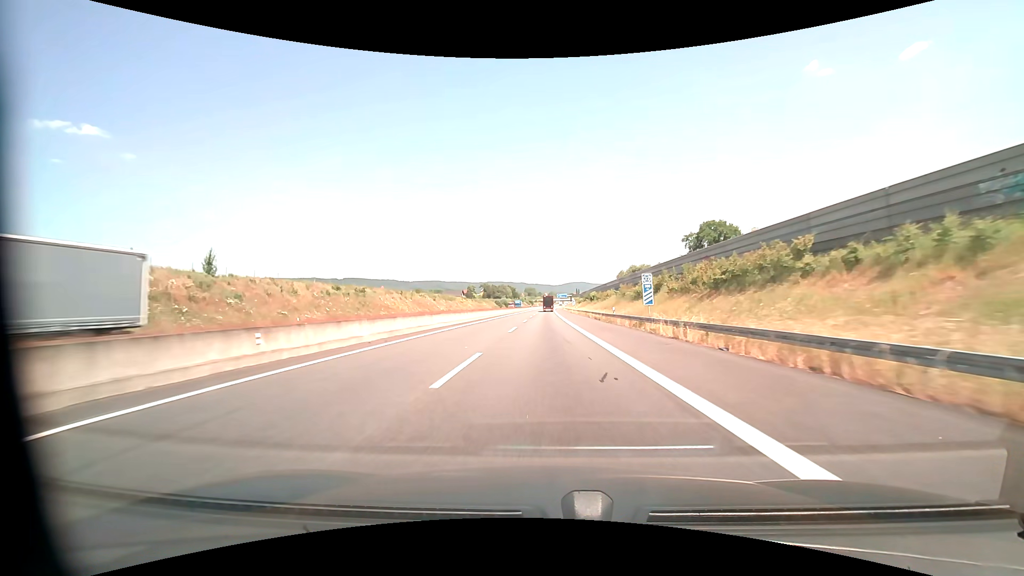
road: motorway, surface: asphalt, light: Day
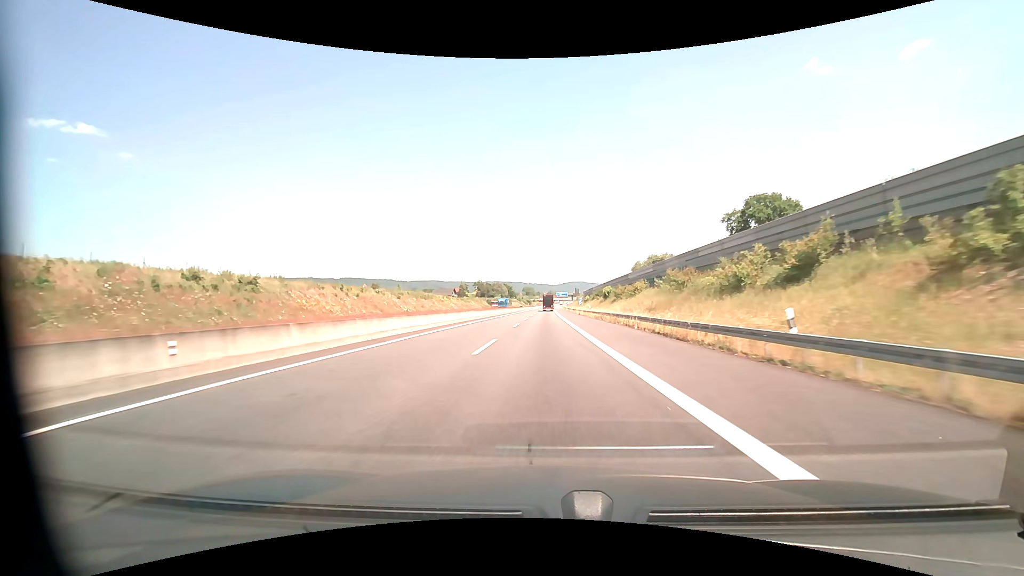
(0.0, +30.7) m; 0°
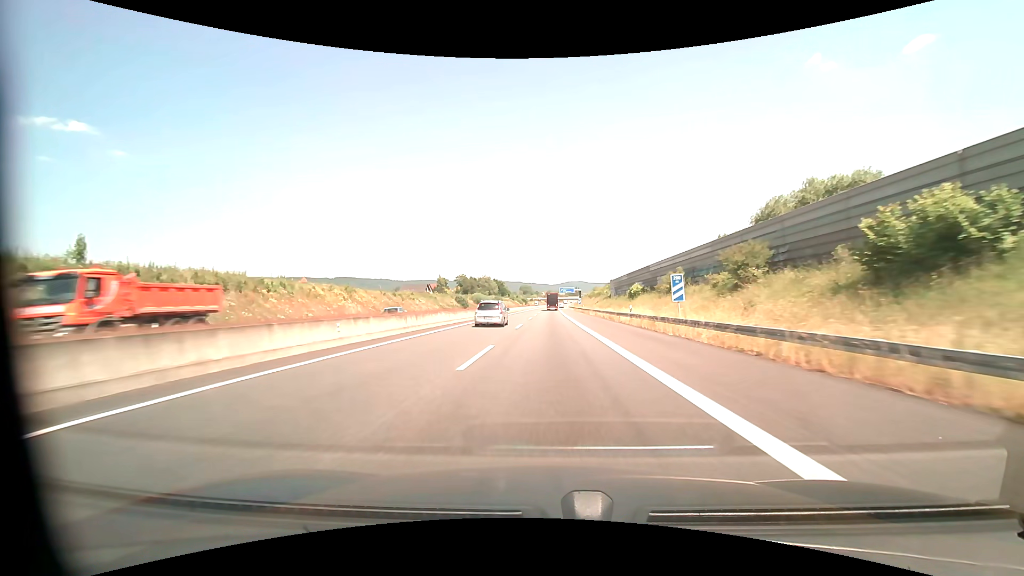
(-0.2, +76.4) m; 0°
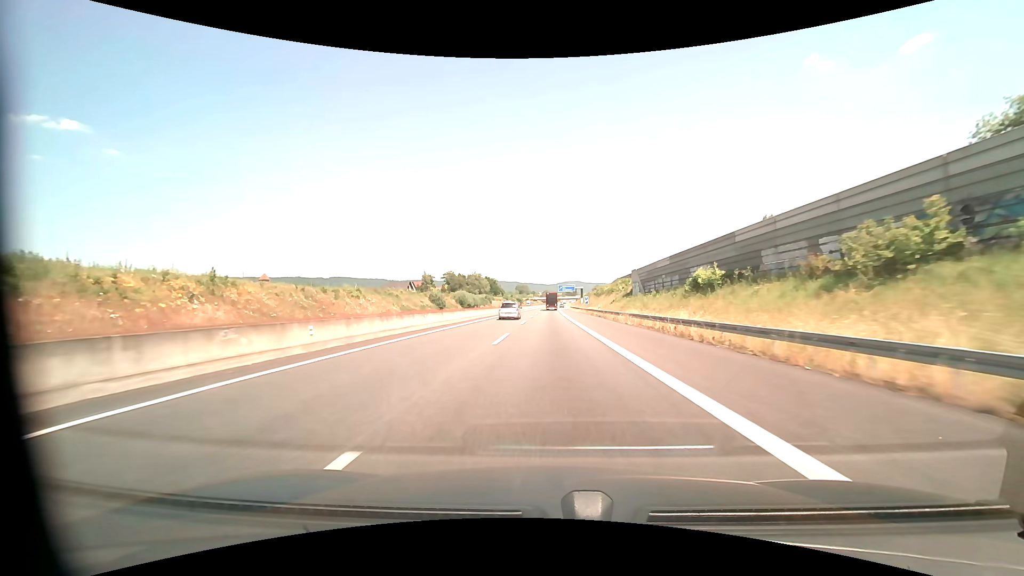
(+0.1, +29.8) m; 0°
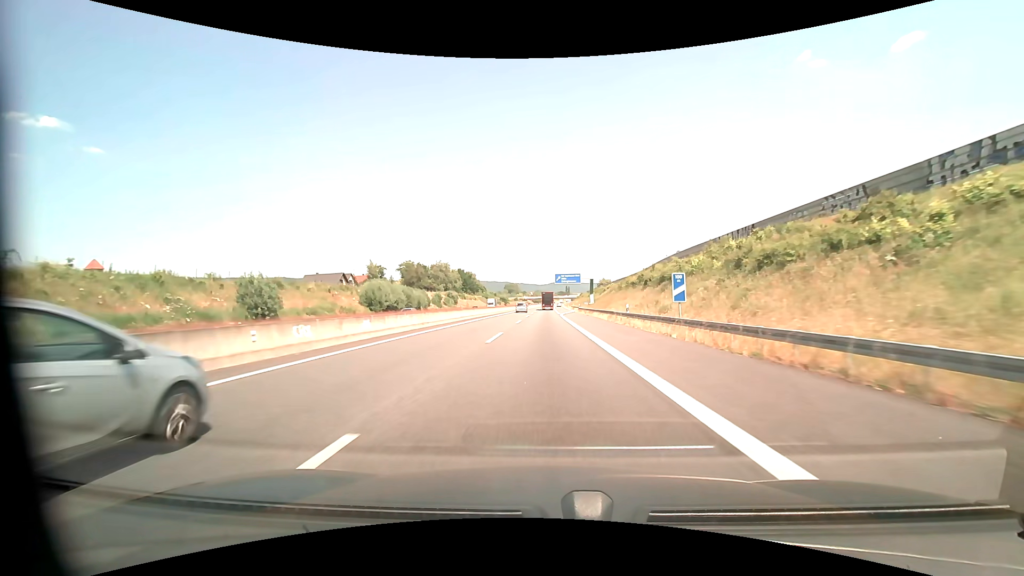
(+0.6, +72.0) m; +1°
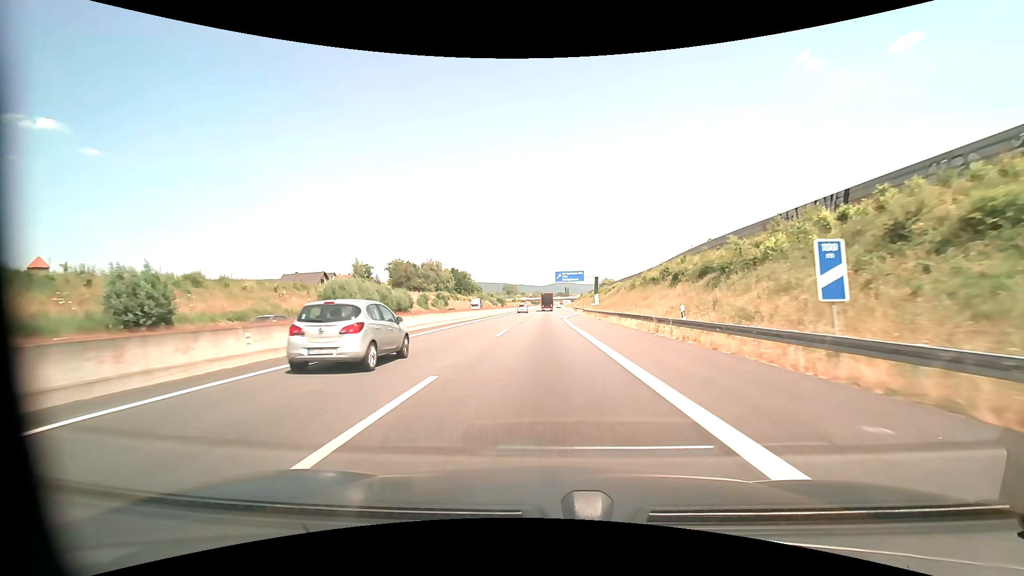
(0.0, +14.0) m; 0°
(0, +10) (0, +20) (0, +30) (0, +40) (0, +50) (+1, +60) (+1, +70) (+2, +80) (+2, +90) (+3, +100) m
